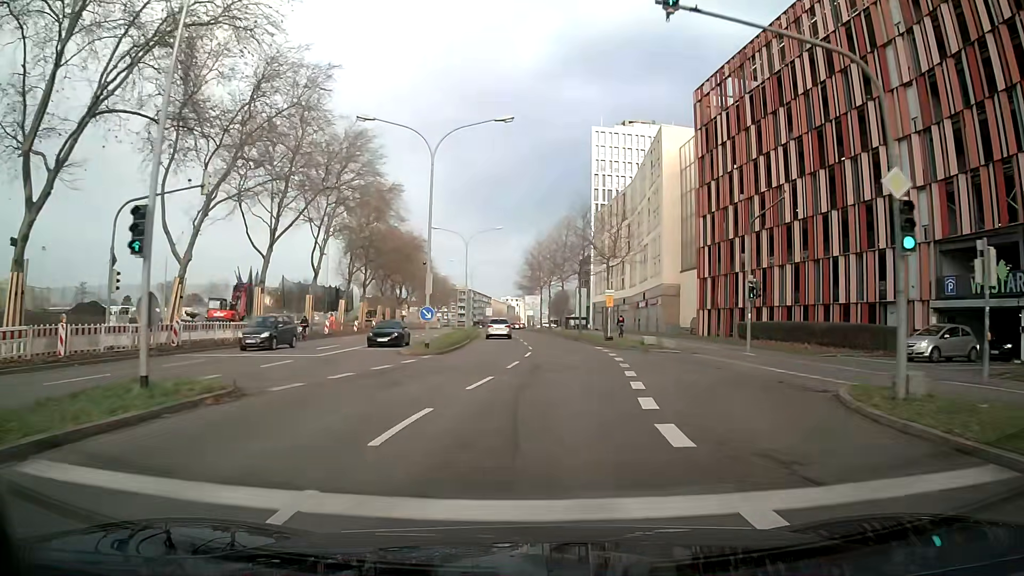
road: secondary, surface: asphalt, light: Day
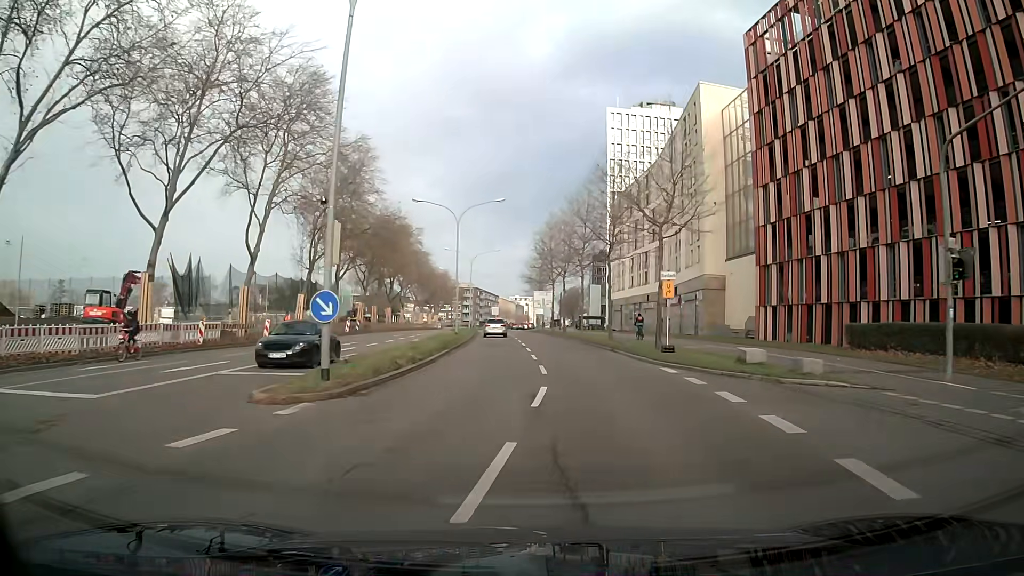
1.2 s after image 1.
(-0.1, +14.6) m; -1°
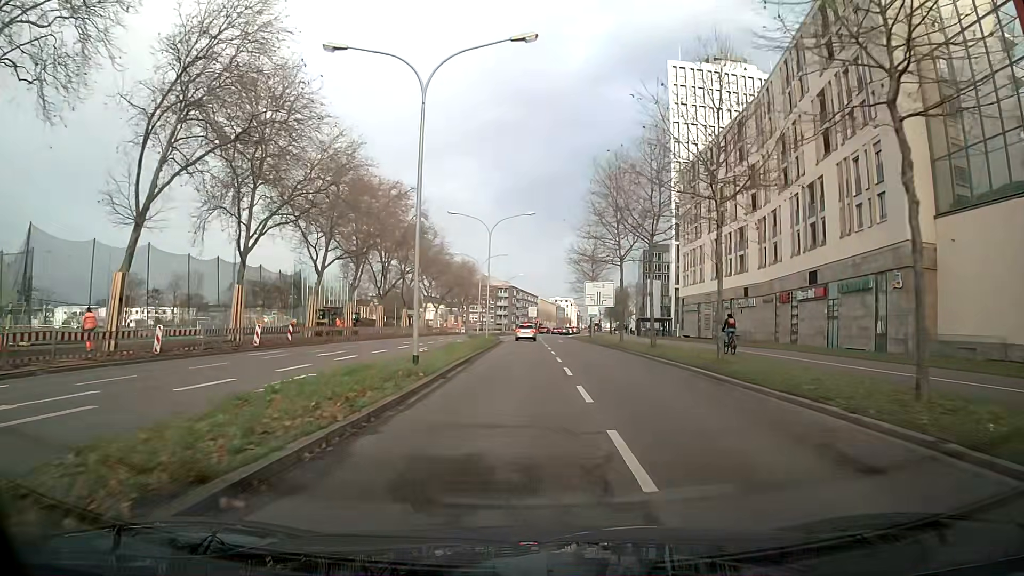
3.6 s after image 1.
(-0.7, +29.1) m; -3°
(0, +10) (0, +20) (0, +30) (0, +40) (0, +50) (-1, +60) (-1, +70) (-2, +80) (-2, +90) (-2, +100) m
